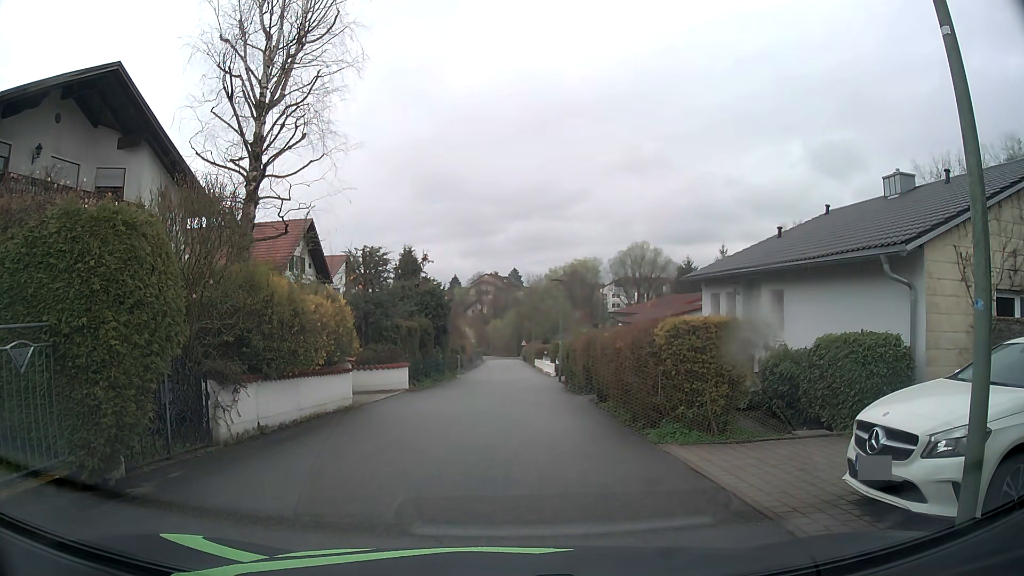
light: Day
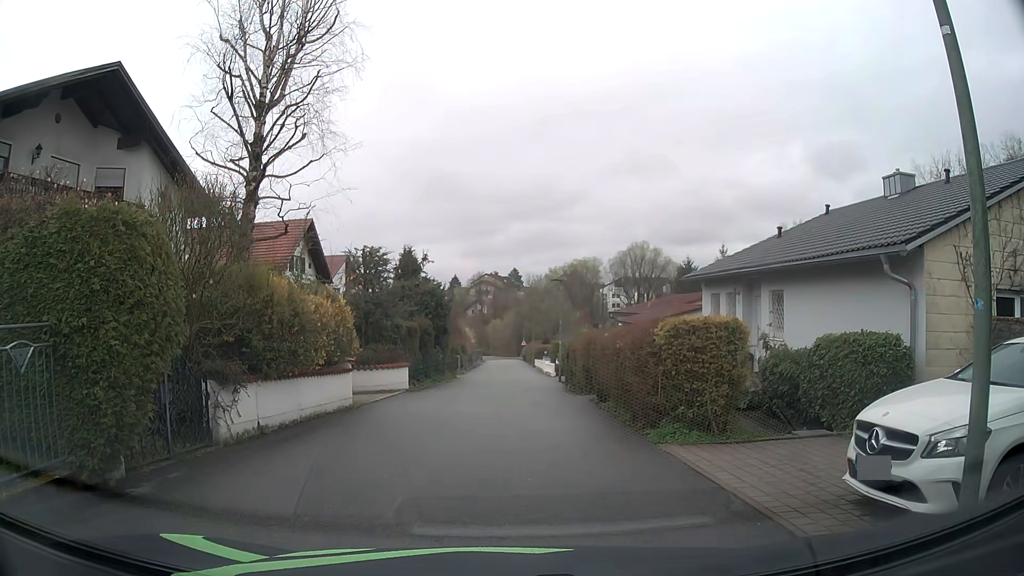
(0.0, 0.0) m; 0°
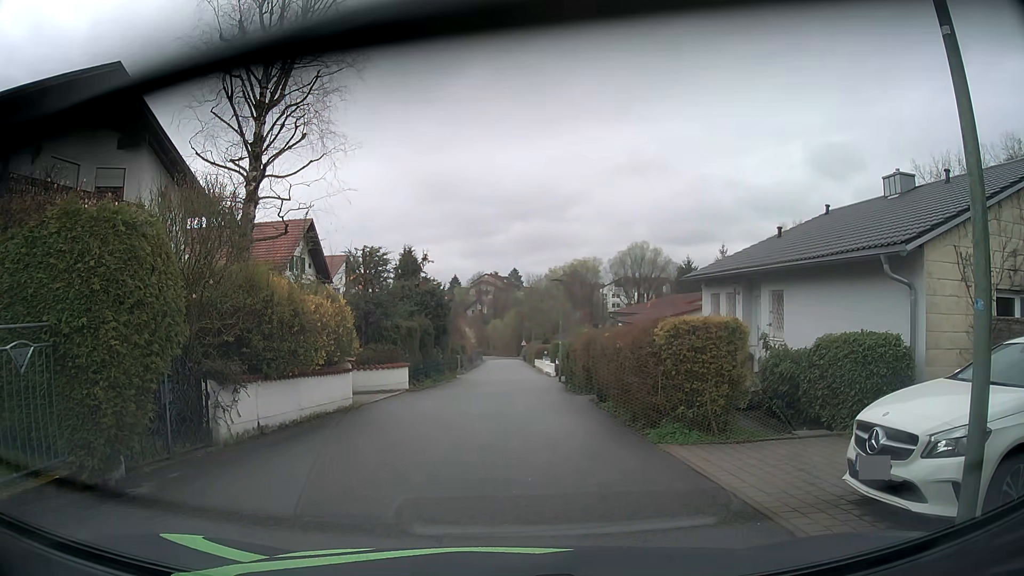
(0.0, 0.0) m; 0°
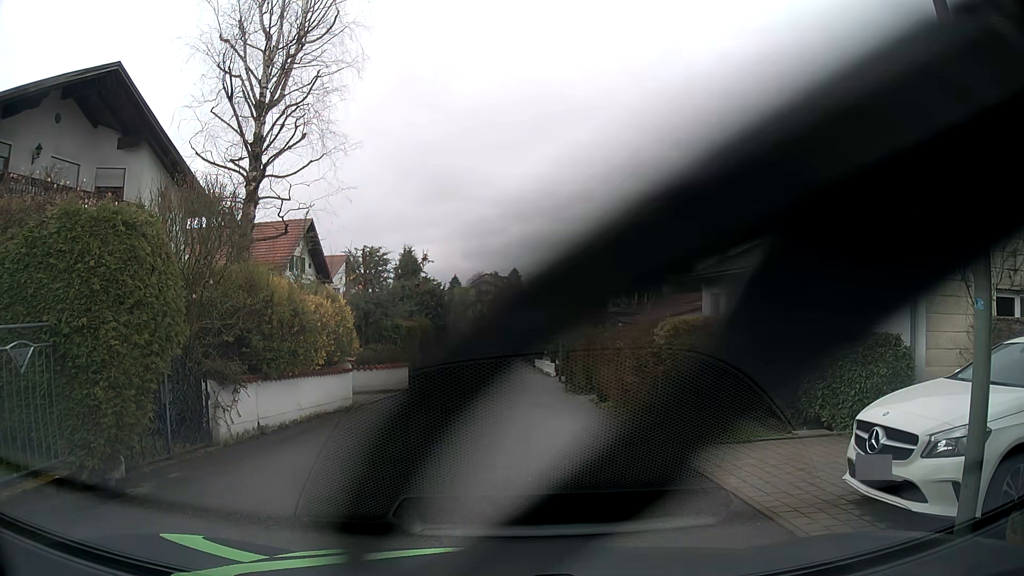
(0.0, 0.0) m; 0°
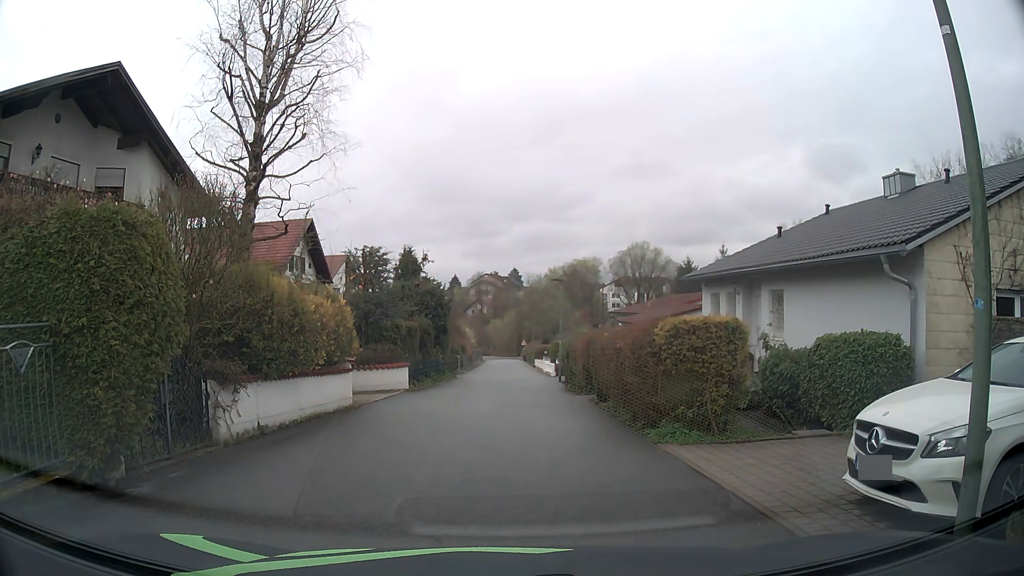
(0.0, 0.0) m; 0°
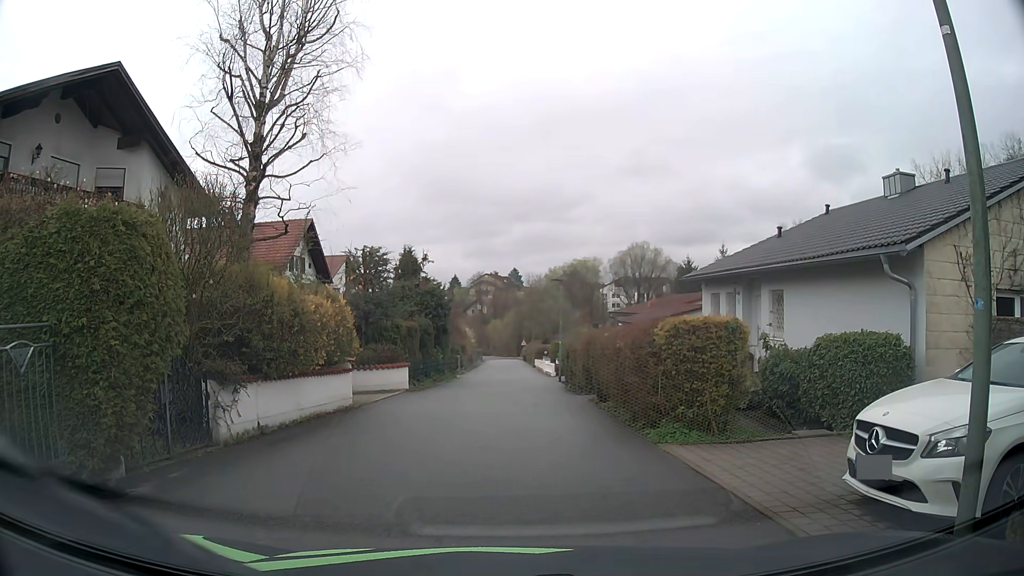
(0.0, 0.0) m; 0°
(0, +10) (0, +20) (0, +30) (+1, +40) (+1, +50) (+2, +60) (+2, +70) (+2, +80) (+3, +90) (+3, +100) m
